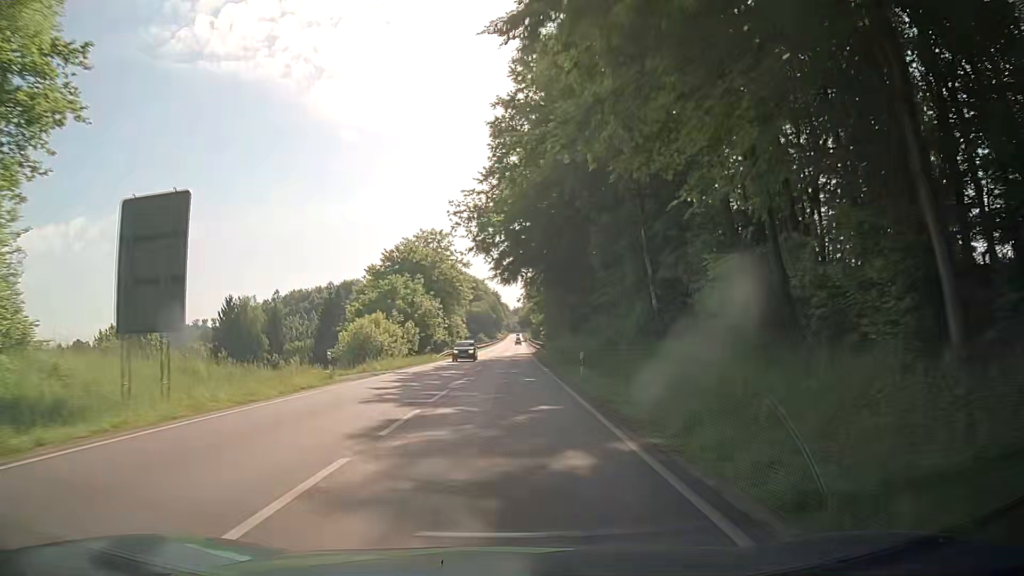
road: primary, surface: asphalt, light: Day
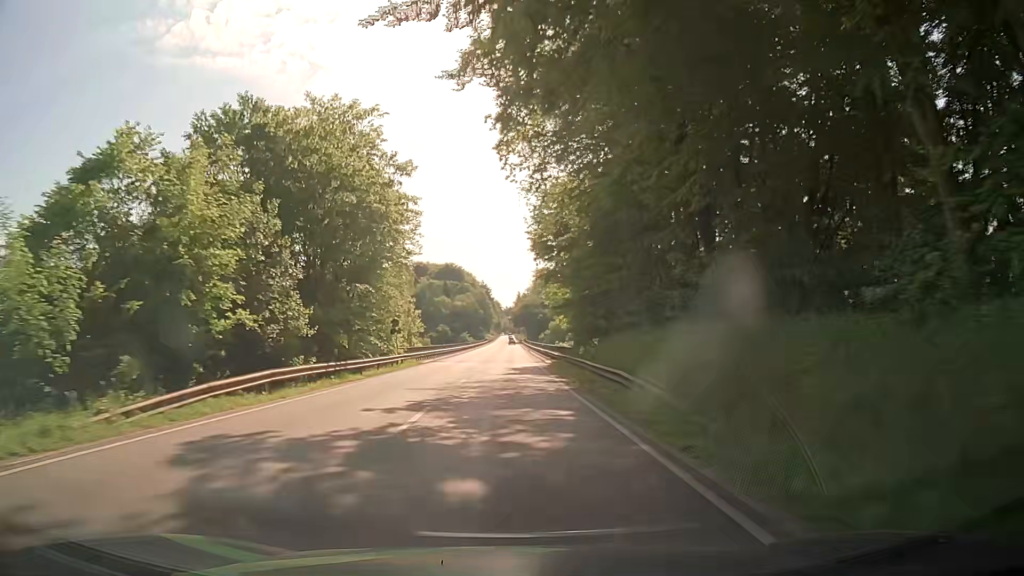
(+0.2, +48.0) m; +1°
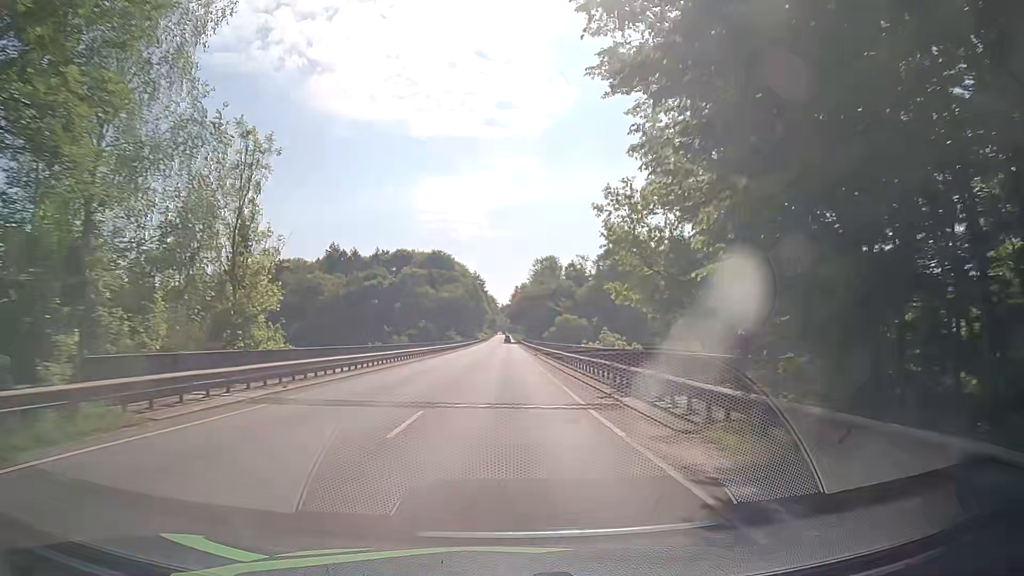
(-0.1, +36.6) m; 0°
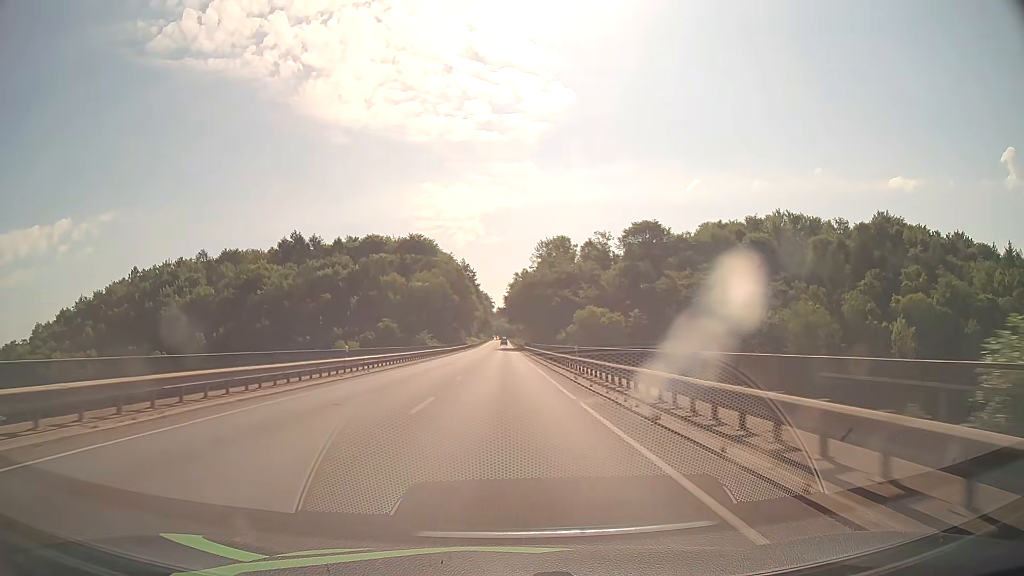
(+0.4, +49.3) m; +1°
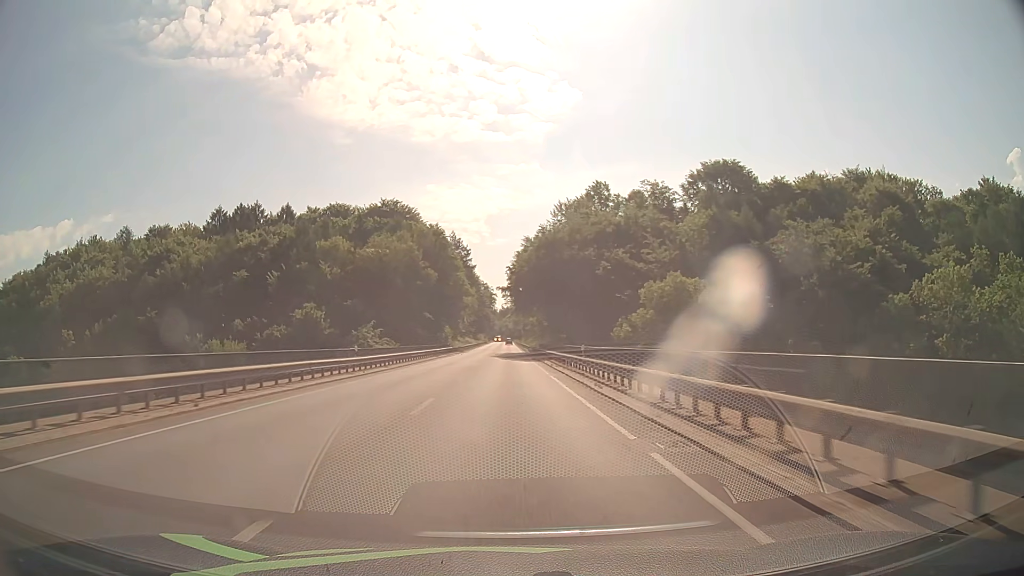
(-0.2, +49.6) m; 0°
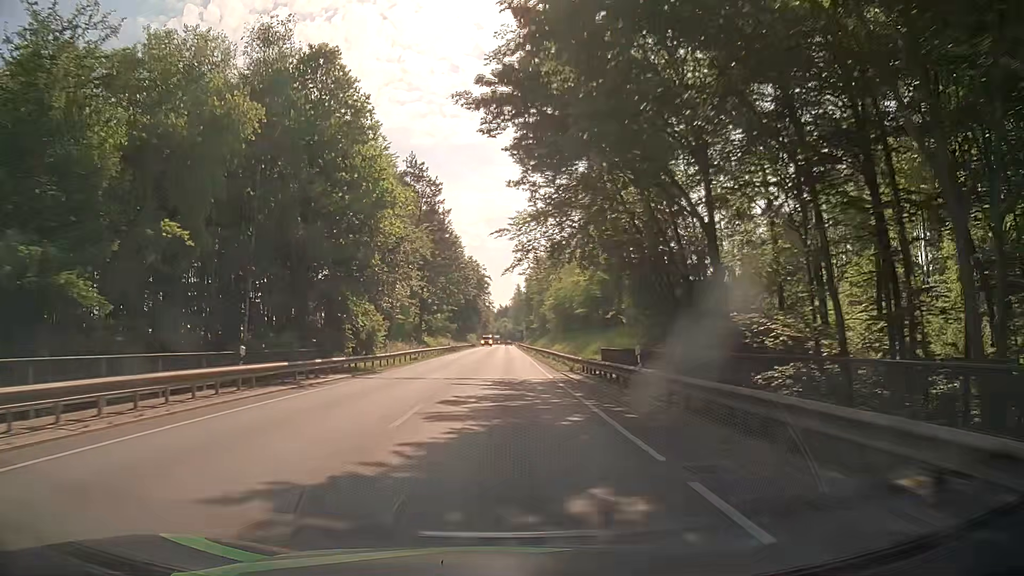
(0.0, +62.2) m; 0°
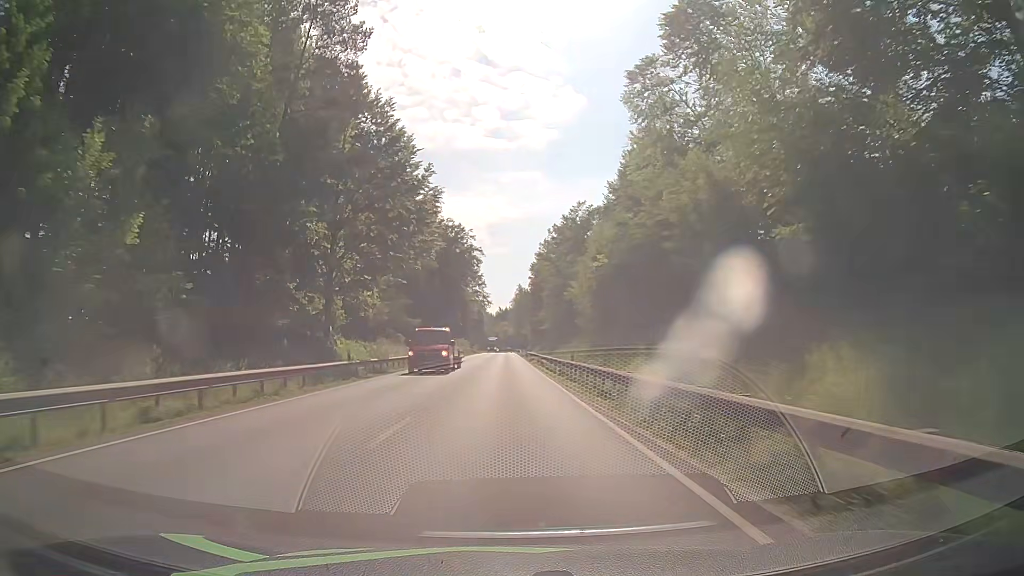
(+0.3, +49.9) m; 0°
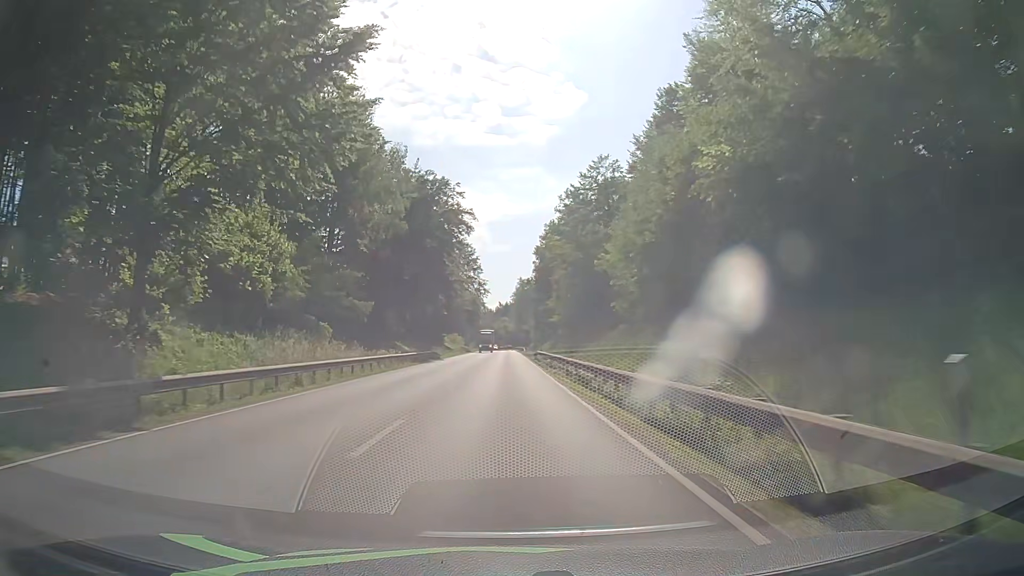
(0.0, +24.9) m; 0°
(0, +10) (0, +20) (0, +30) (0, +40) (0, +50) (0, +60) (0, +70) (0, +80) (+1, +90) (+1, +100) m
